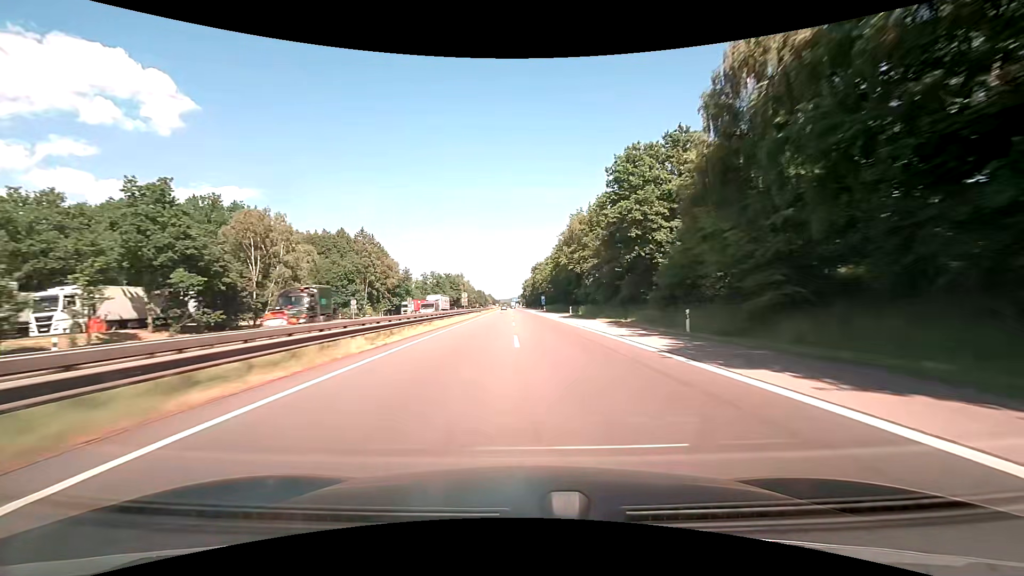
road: motorway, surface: asphalt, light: Day
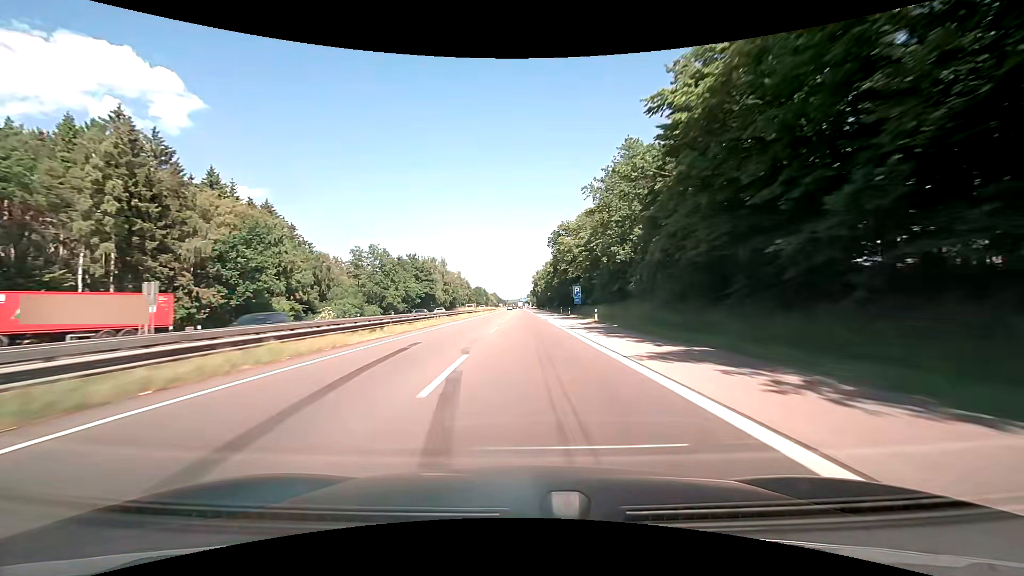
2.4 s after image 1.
(-0.9, +78.8) m; -1°
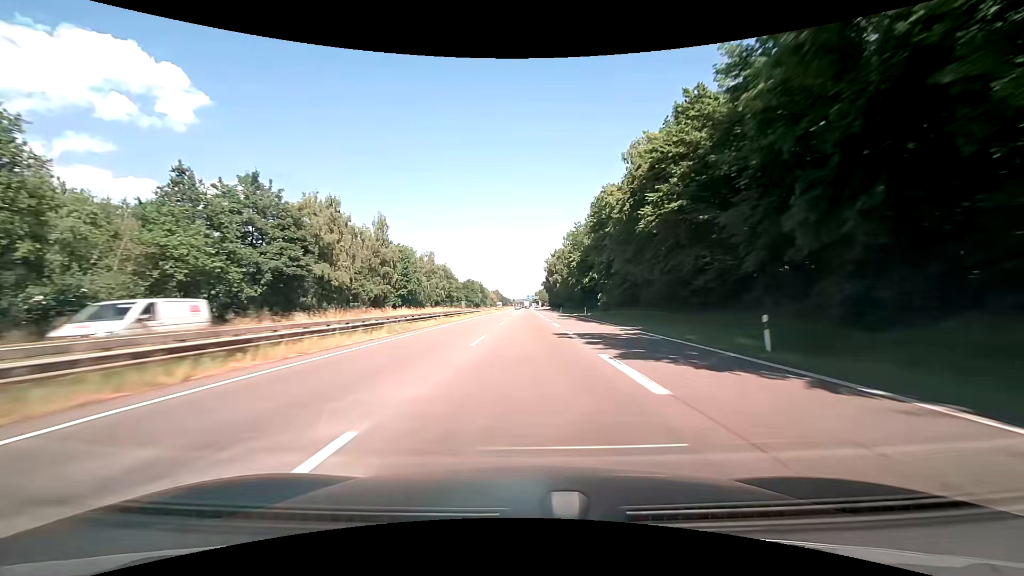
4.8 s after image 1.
(-0.8, +78.9) m; -1°
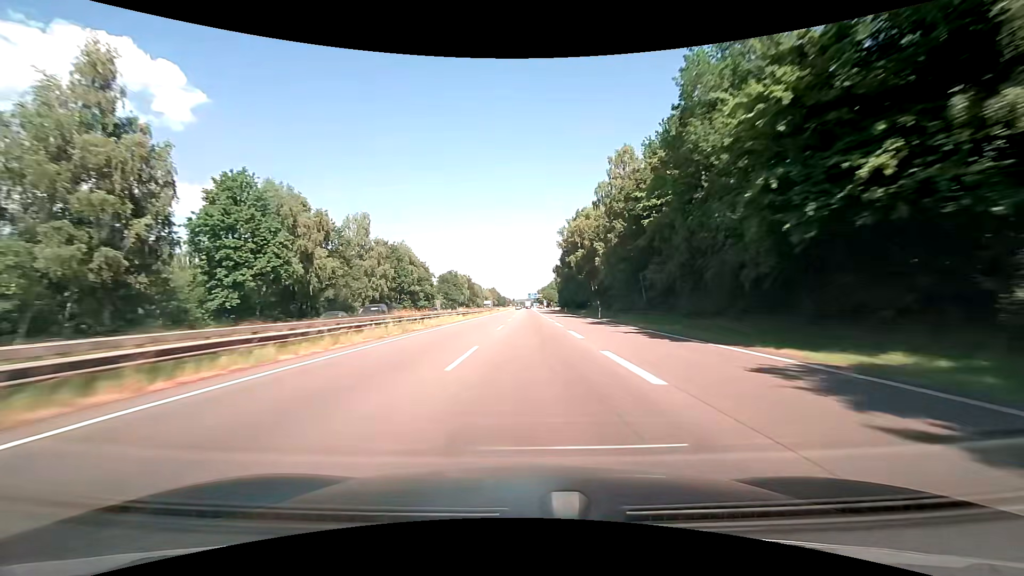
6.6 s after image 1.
(-0.1, +59.7) m; 0°
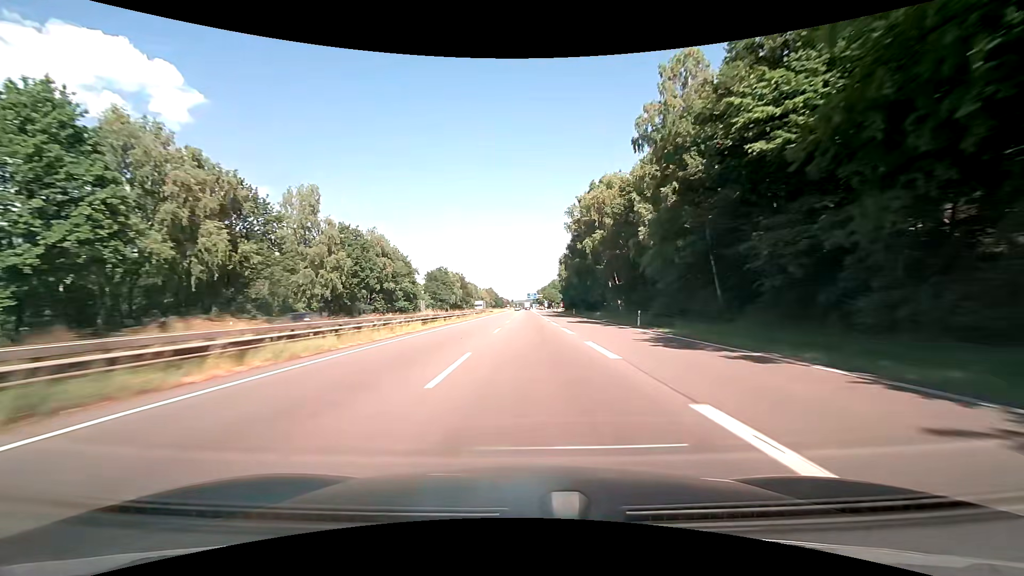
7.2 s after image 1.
(0.0, +20.0) m; 0°
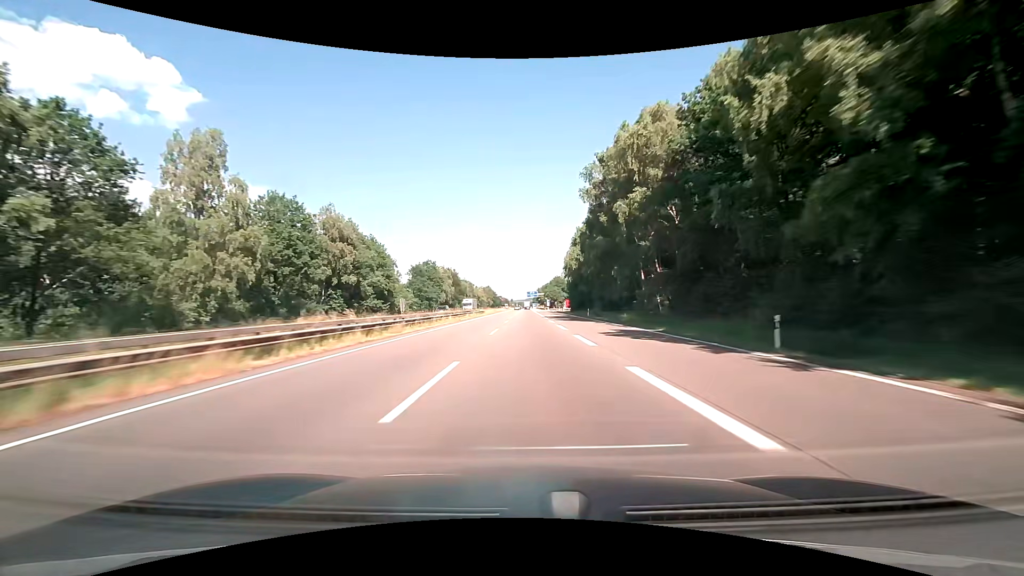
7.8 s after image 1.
(0.0, +20.0) m; 0°
